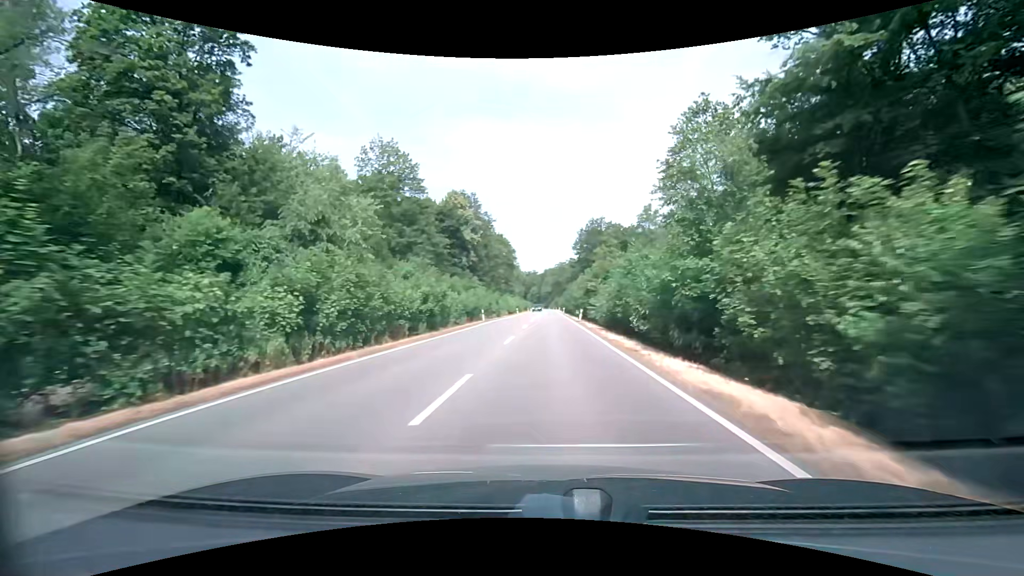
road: secondary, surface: asphalt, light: Day
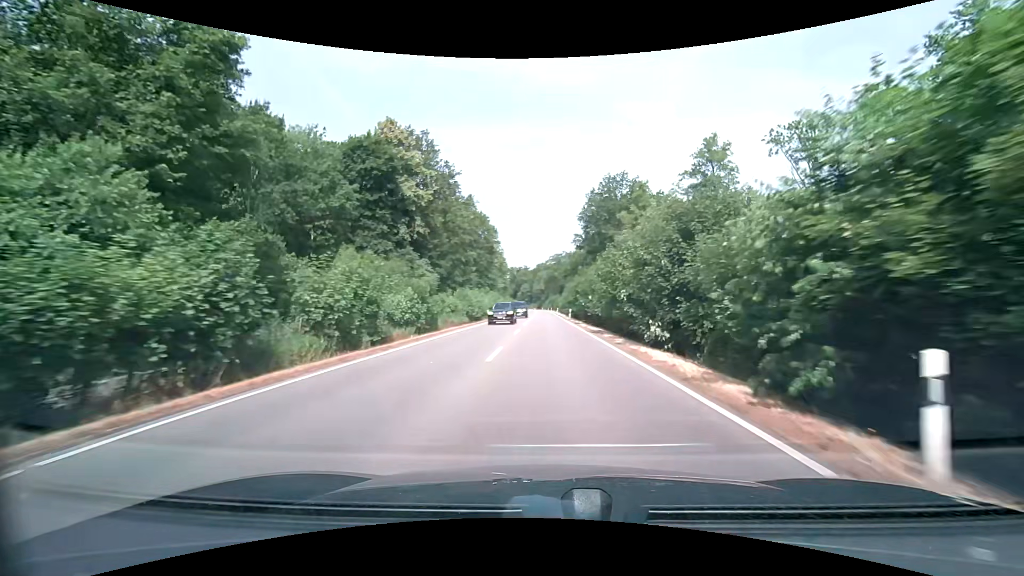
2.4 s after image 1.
(+0.1, +41.8) m; +1°
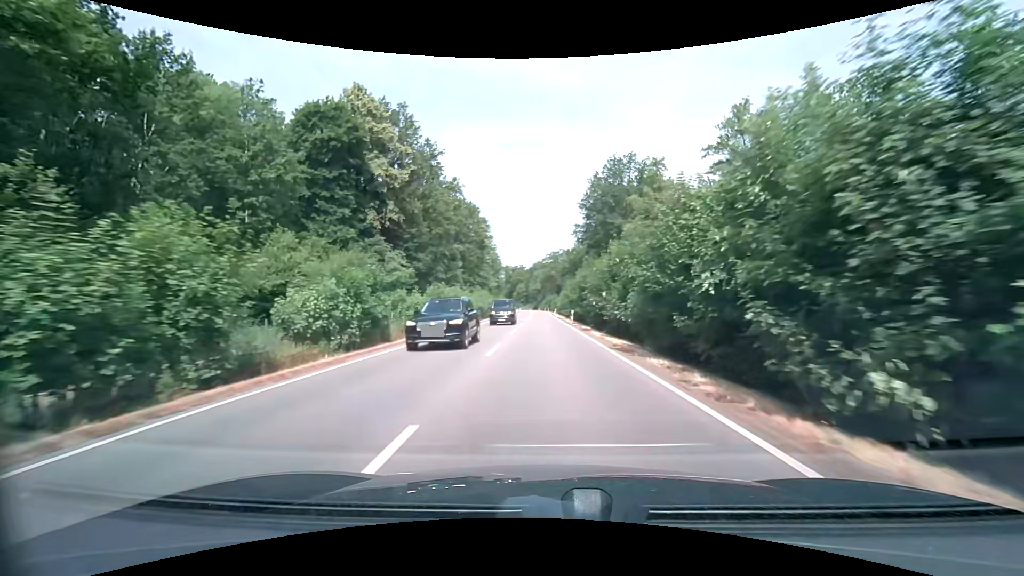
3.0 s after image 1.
(+0.1, +10.4) m; +1°
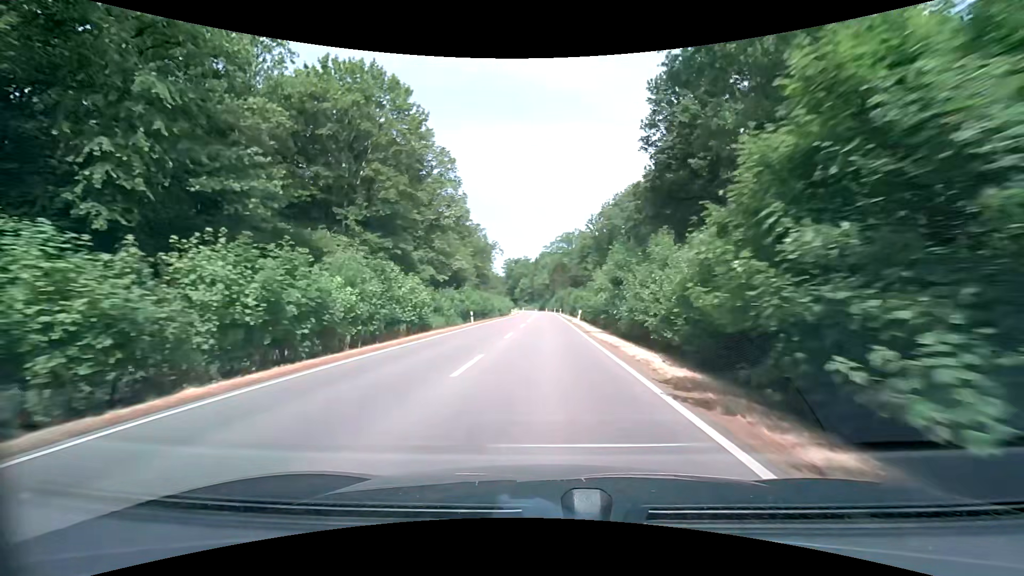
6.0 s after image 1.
(-0.3, +52.1) m; -1°
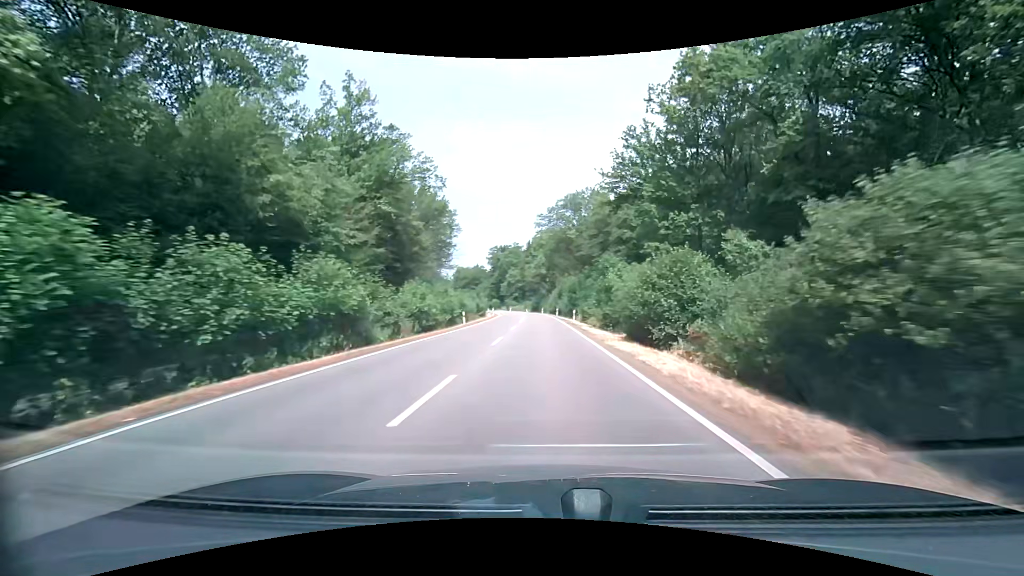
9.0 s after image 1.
(+0.3, +51.9) m; 0°
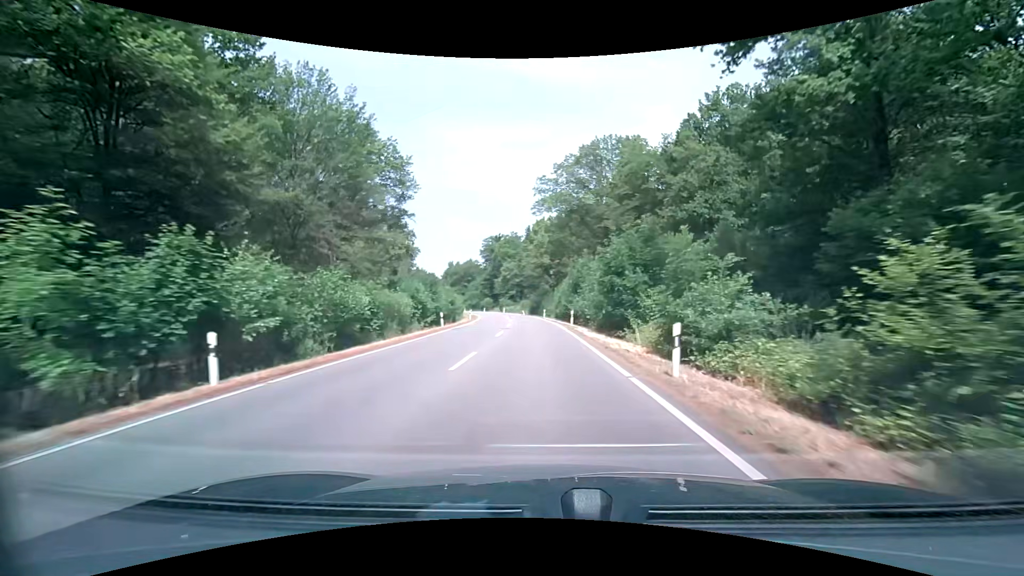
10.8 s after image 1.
(+0.1, +31.1) m; 0°
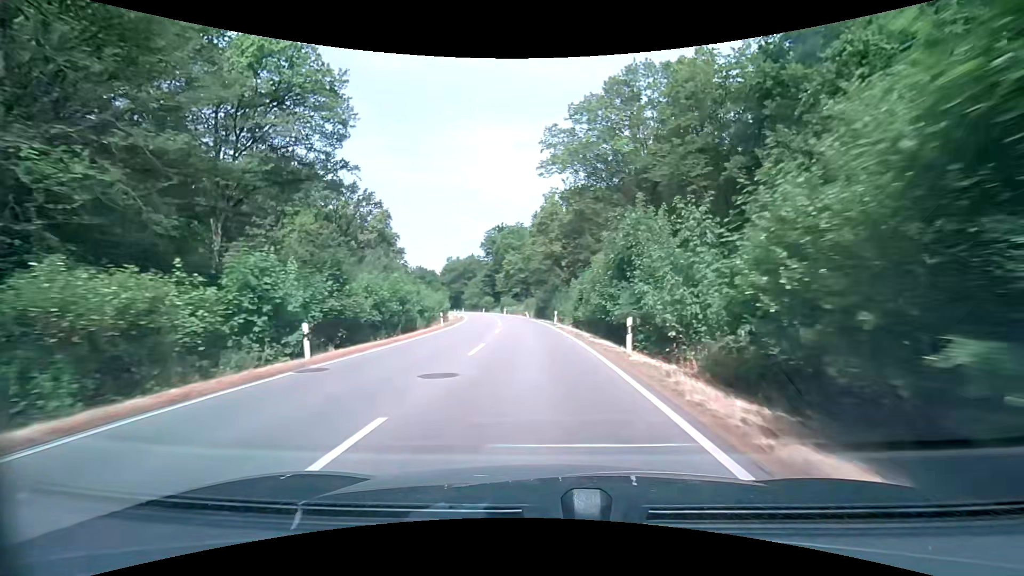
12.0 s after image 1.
(-0.1, +20.7) m; -1°
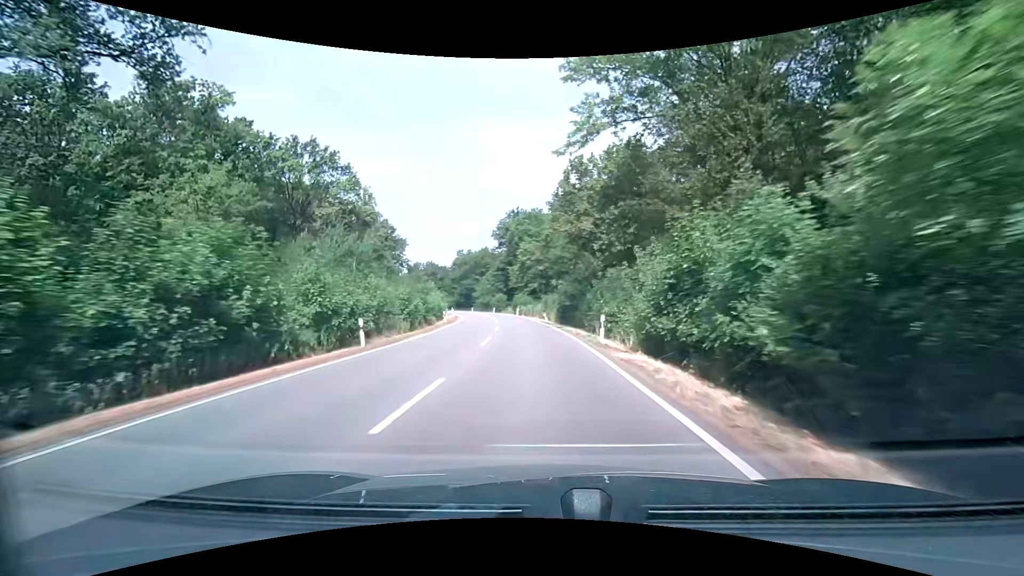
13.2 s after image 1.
(-0.4, +20.7) m; -2°
